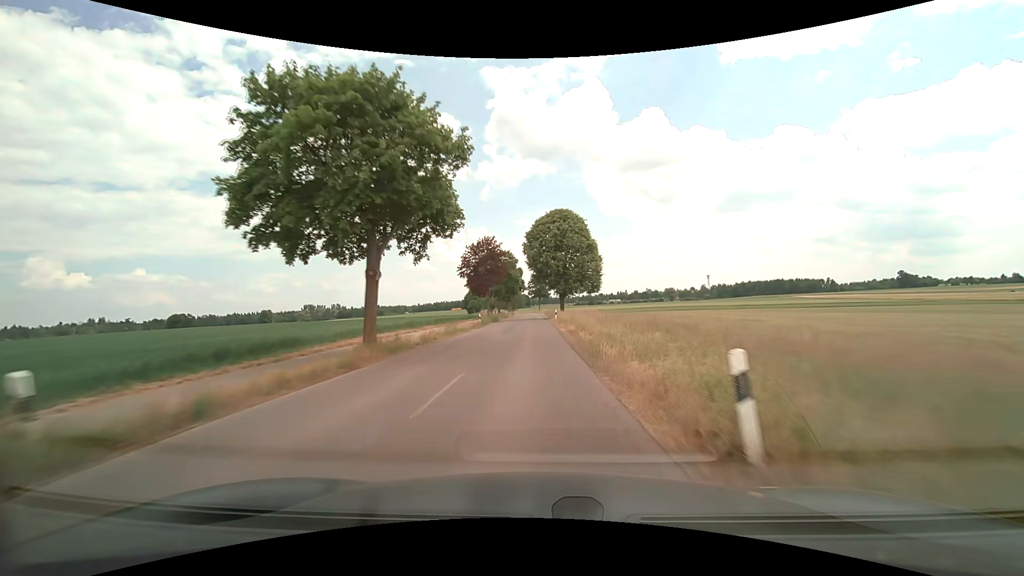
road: unclassified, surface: asphalt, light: Day
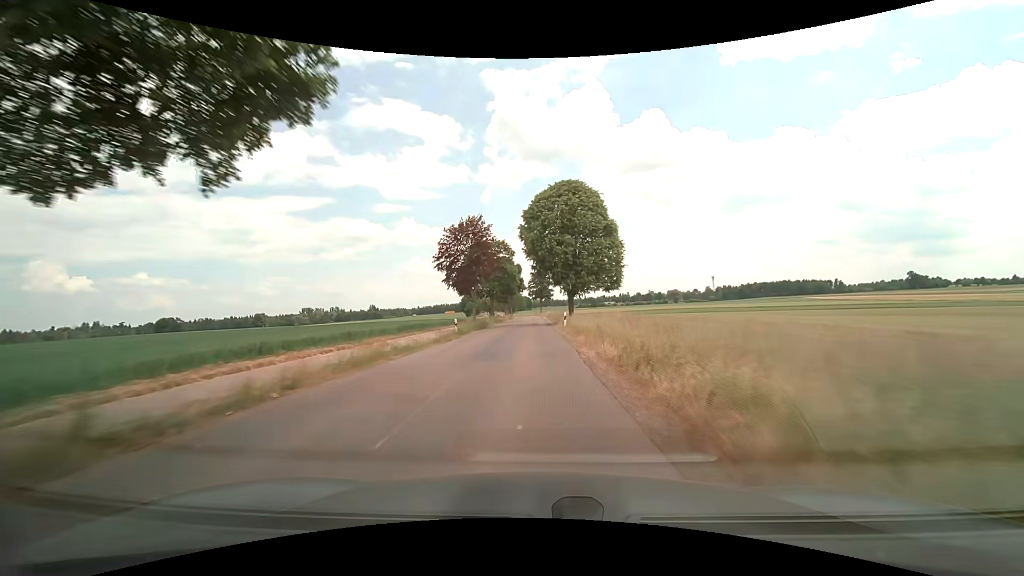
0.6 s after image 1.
(0.0, +13.4) m; 0°
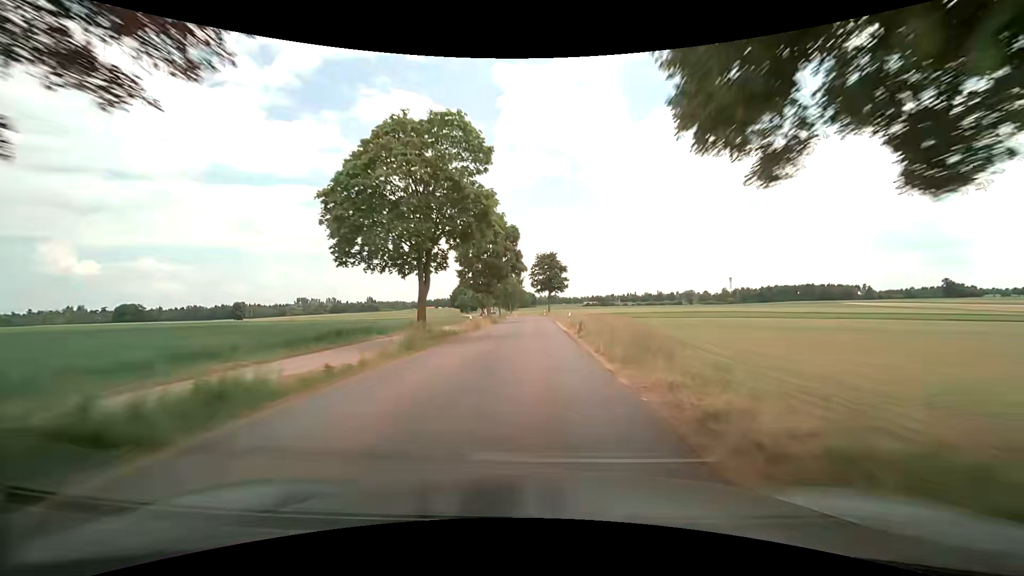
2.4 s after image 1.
(-0.4, +40.0) m; -1°
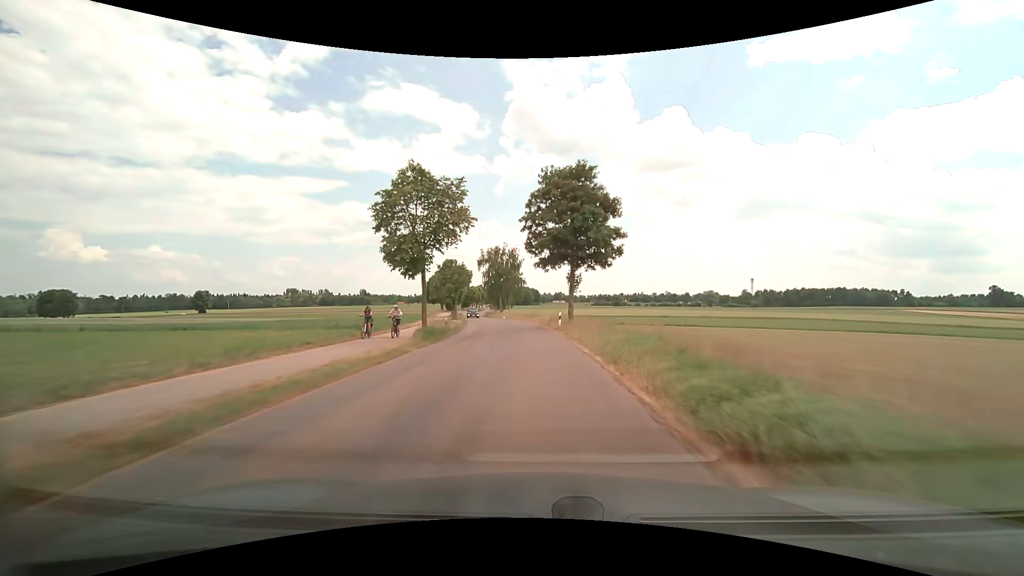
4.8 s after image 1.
(0.0, +51.4) m; 0°
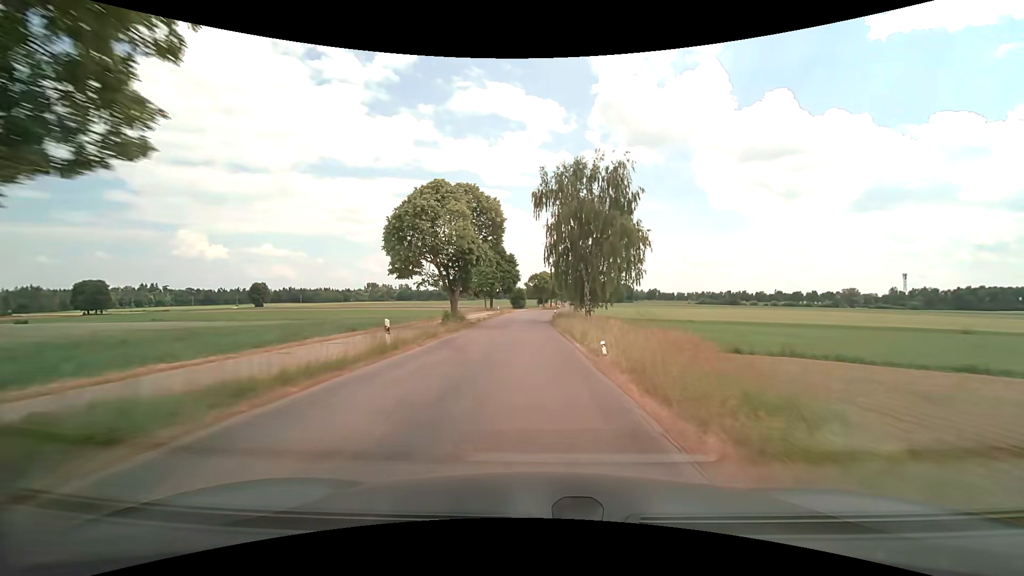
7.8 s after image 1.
(-4.1, +59.5) m; -9°
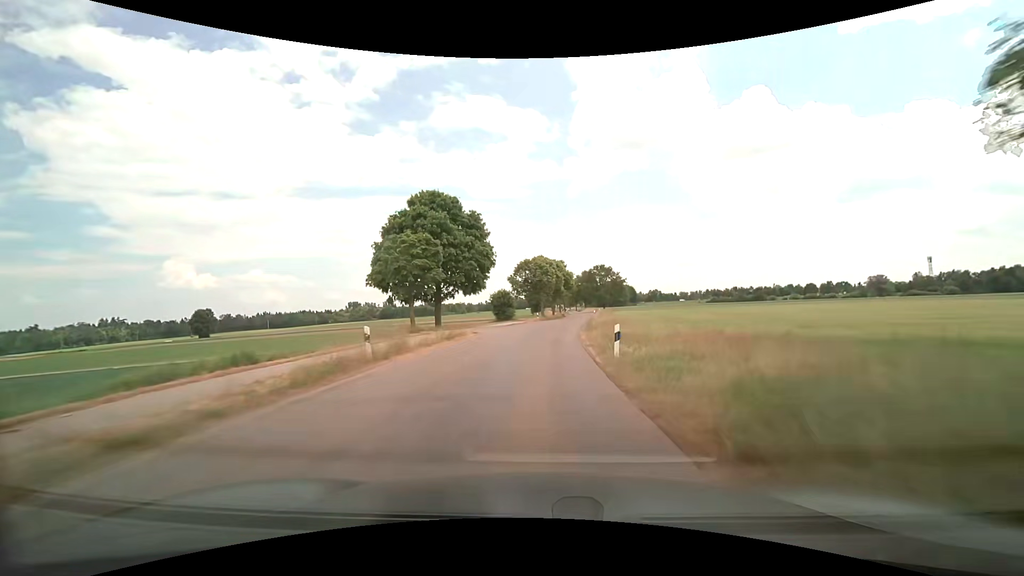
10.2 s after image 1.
(-0.6, +48.0) m; 0°
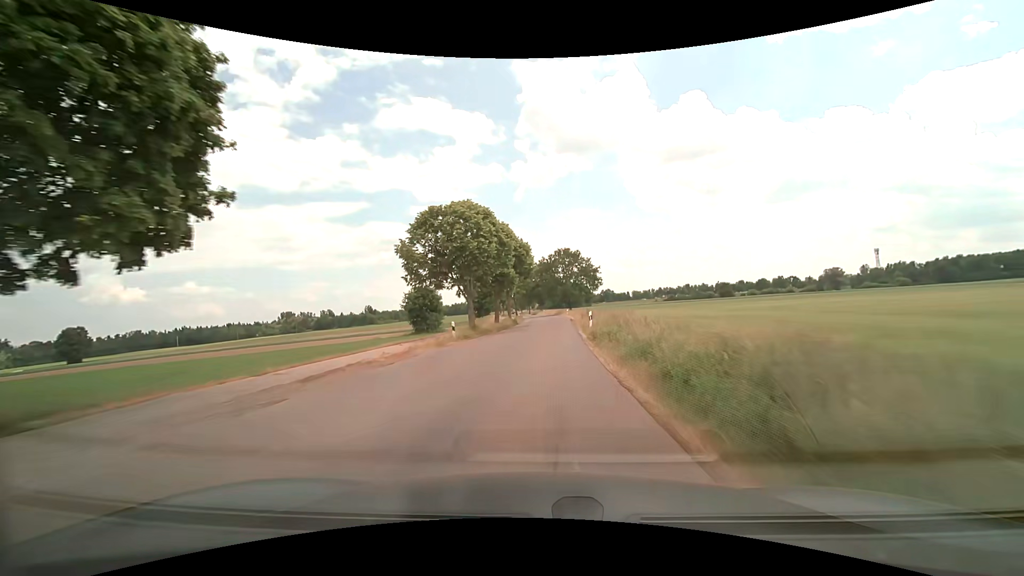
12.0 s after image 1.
(+1.6, +36.1) m; +6°
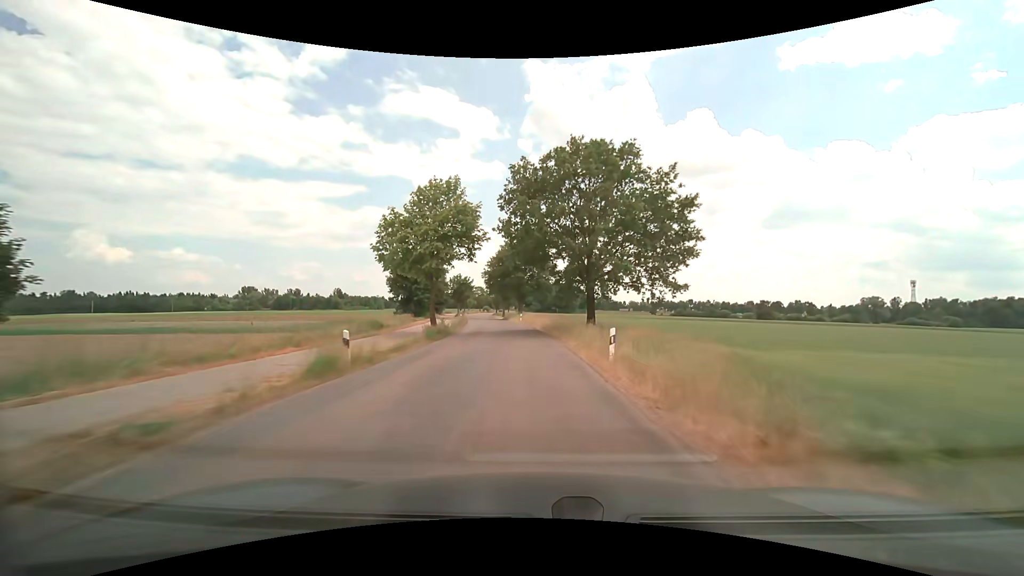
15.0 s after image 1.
(+2.0, +59.7) m; +2°
(0, +10) (-1, +20) (-1, +30) (-2, +40) (-3, +50) (-5, +60) (-6, +70) (-8, +80) (-9, +89) (-11, +99) m
